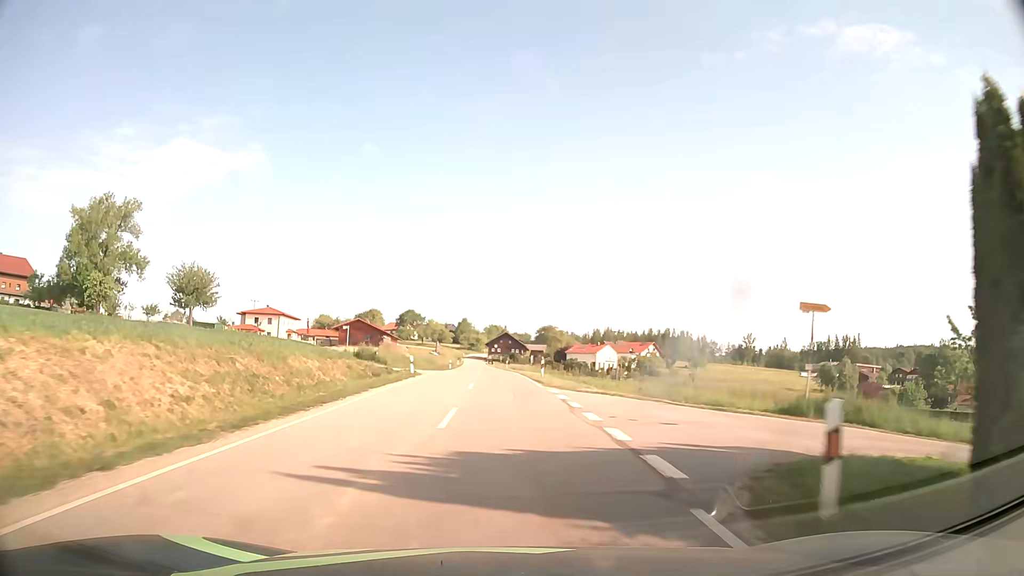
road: tertiary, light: Day
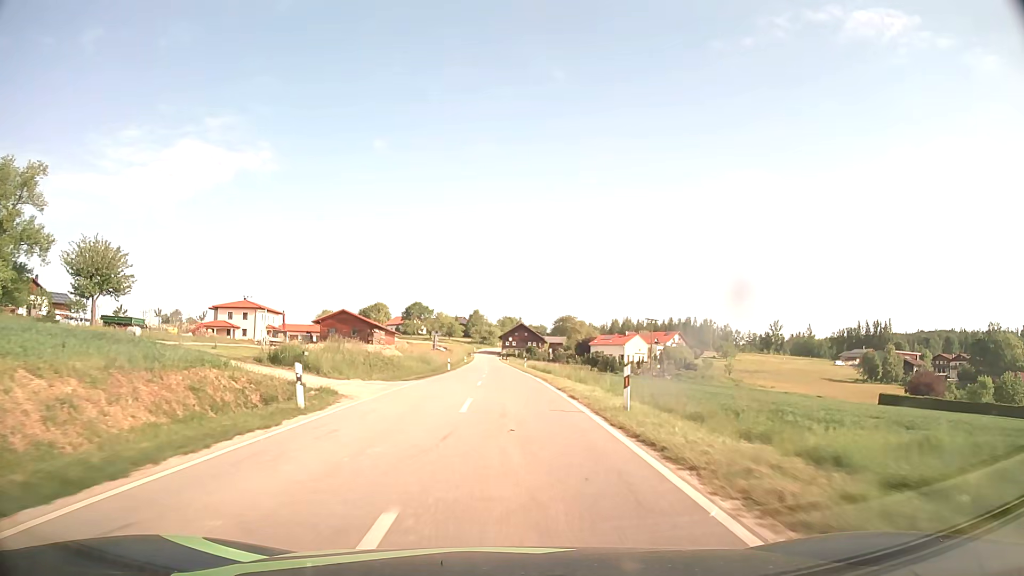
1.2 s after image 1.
(-0.2, +21.7) m; -1°
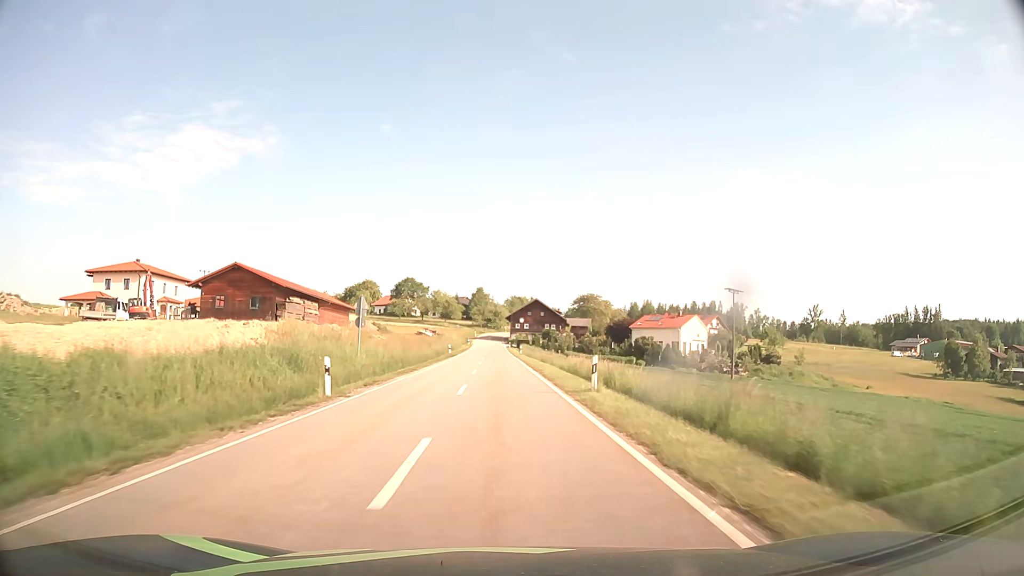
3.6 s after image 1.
(-0.4, +44.7) m; -1°
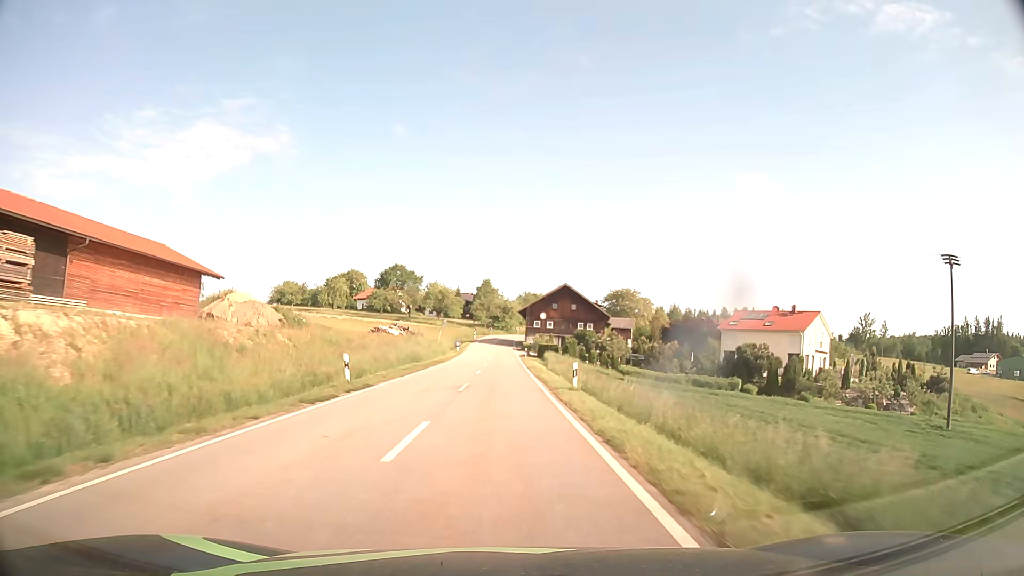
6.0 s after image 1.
(-0.3, +46.1) m; -1°
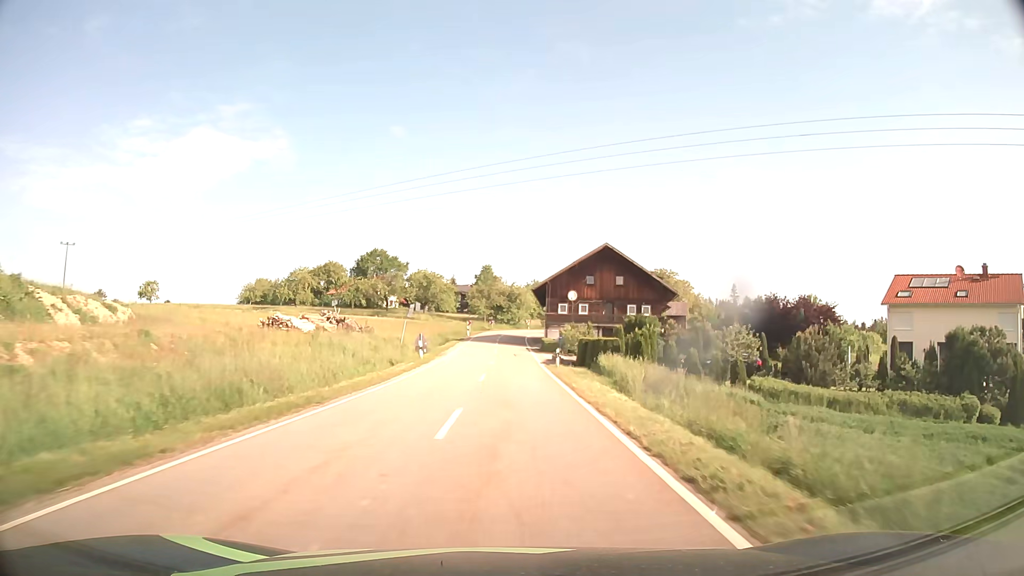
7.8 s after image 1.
(-0.2, +34.1) m; 0°
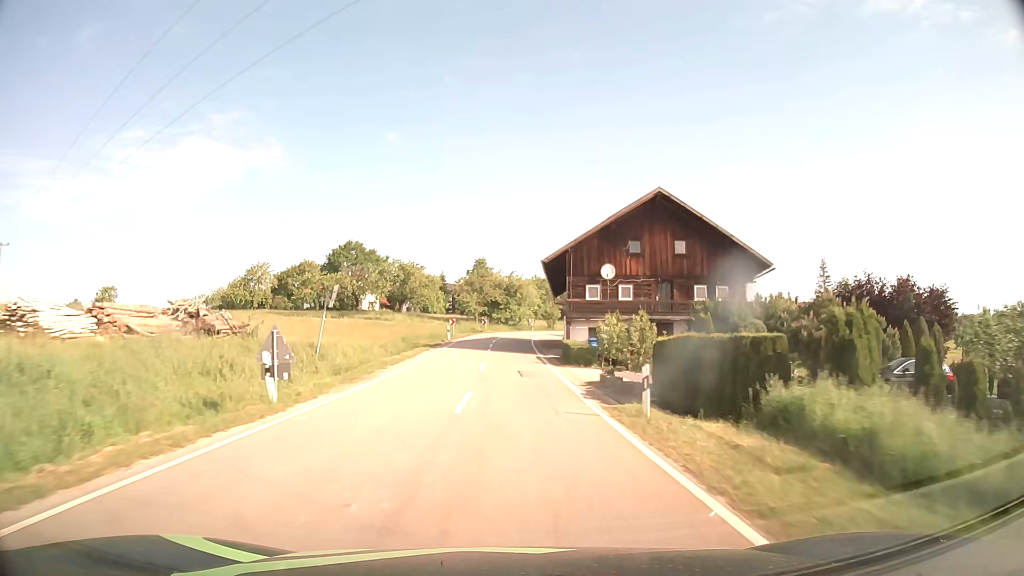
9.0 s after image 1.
(+0.1, +22.0) m; 0°
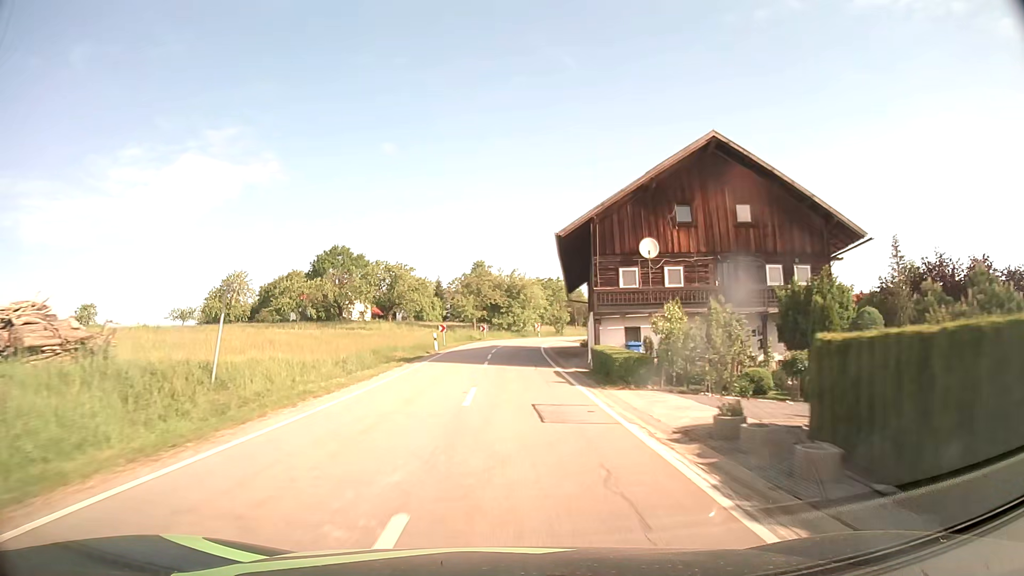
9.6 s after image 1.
(0.0, +10.7) m; 0°
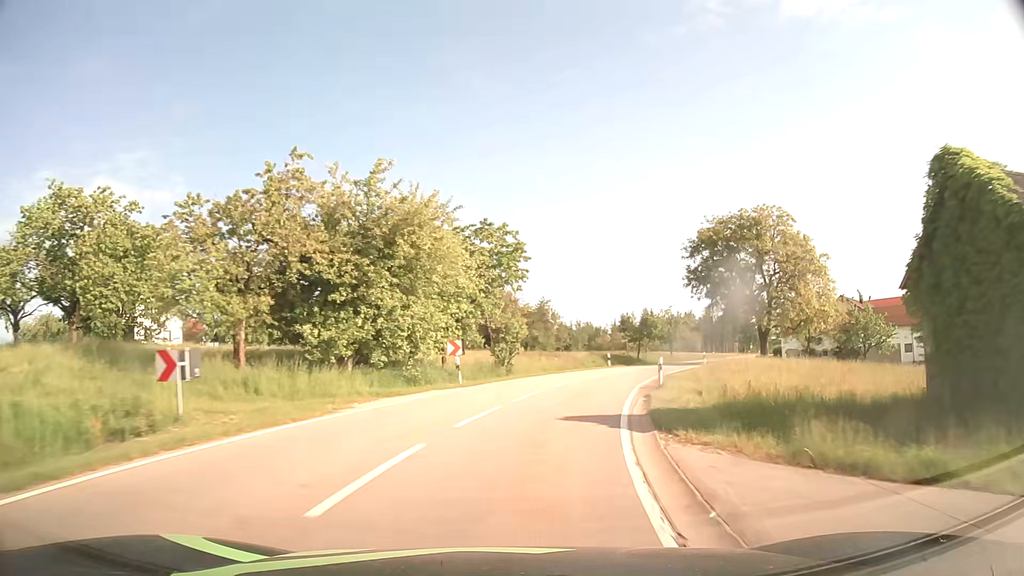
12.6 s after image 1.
(+1.5, +50.1) m; +7°
(0, +10) (+2, +20) (+5, +30) (+8, +39) (+12, +48) (+16, +57) (+21, +66) (+25, +75) (+30, +84) (+34, +93) m
